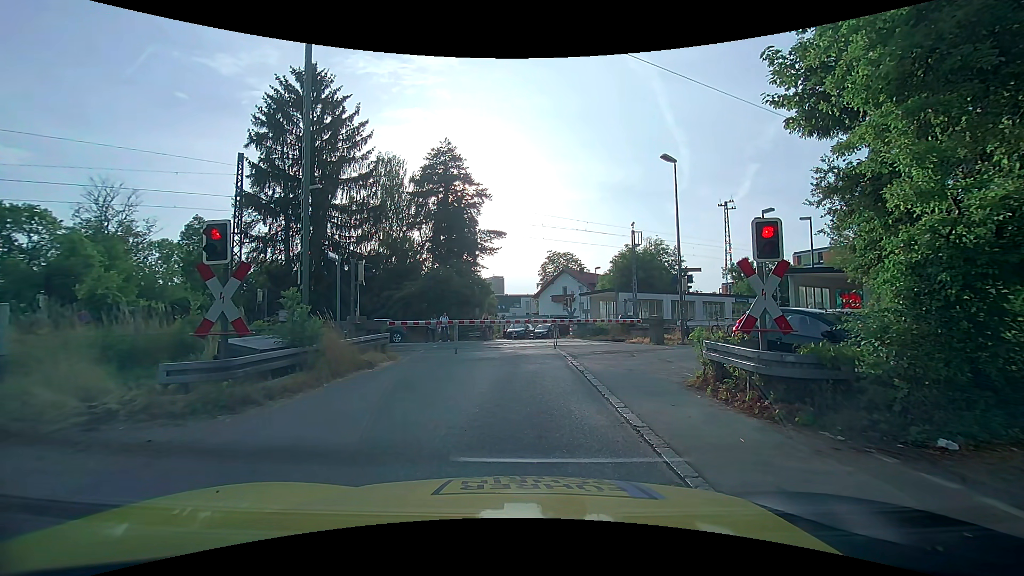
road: unclassified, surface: asphalt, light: Day
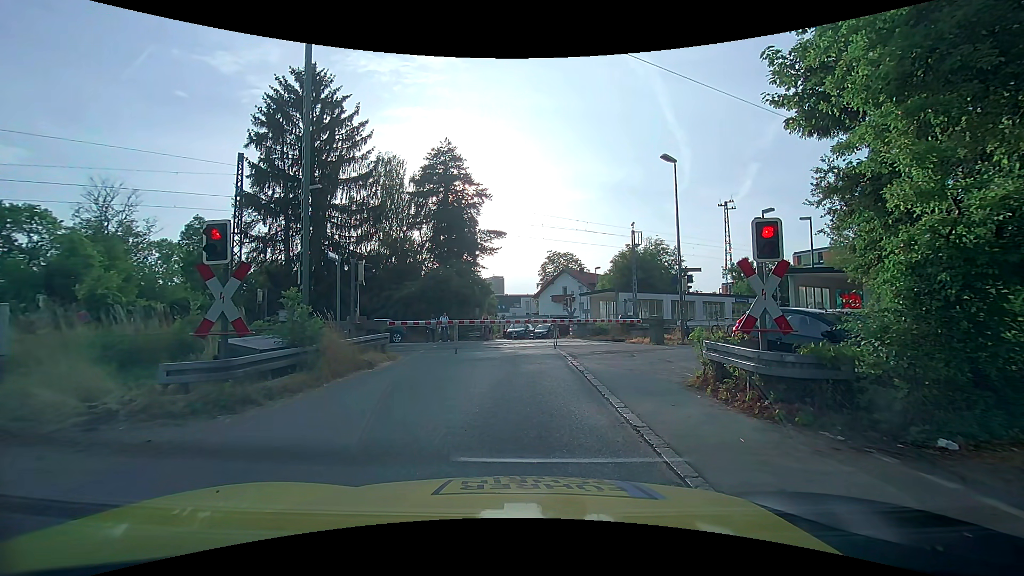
(0.0, 0.0) m; 0°
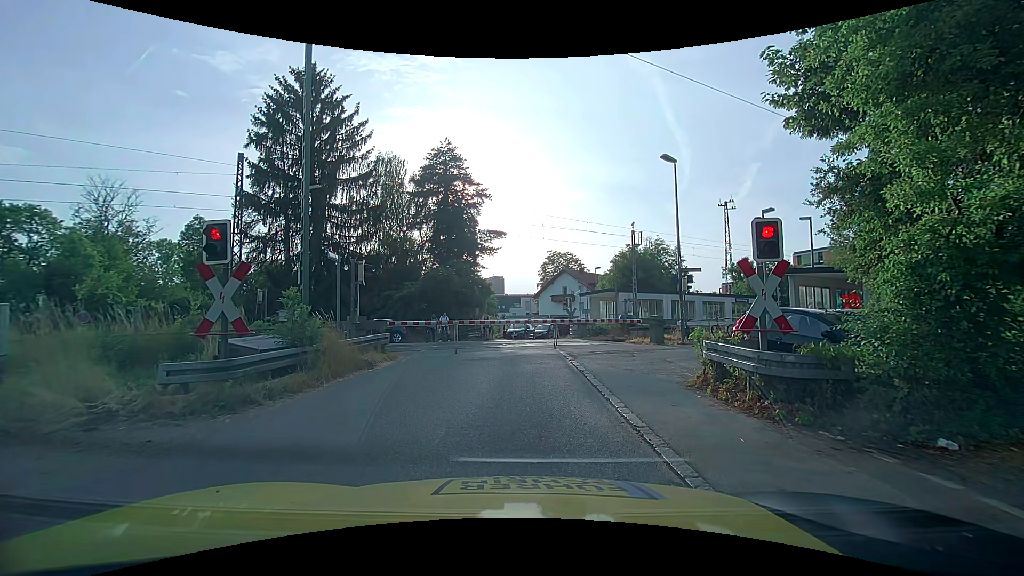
(0.0, 0.0) m; 0°
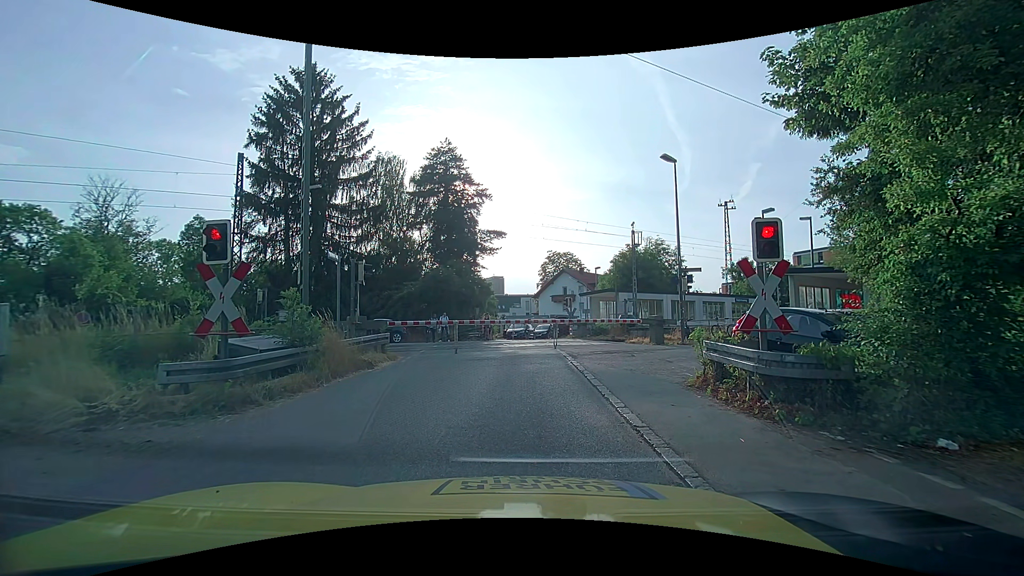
(0.0, 0.0) m; 0°
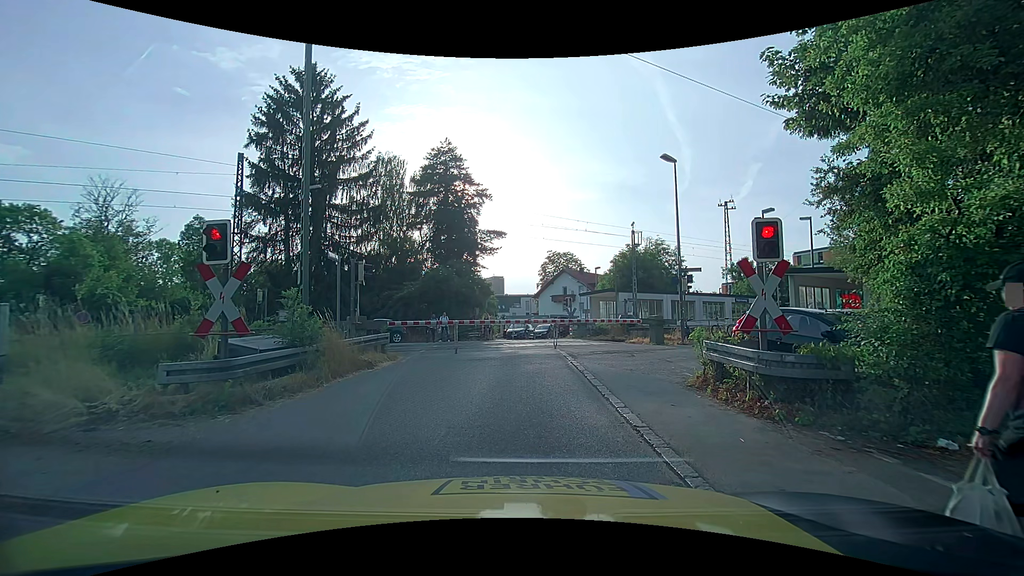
(0.0, 0.0) m; 0°
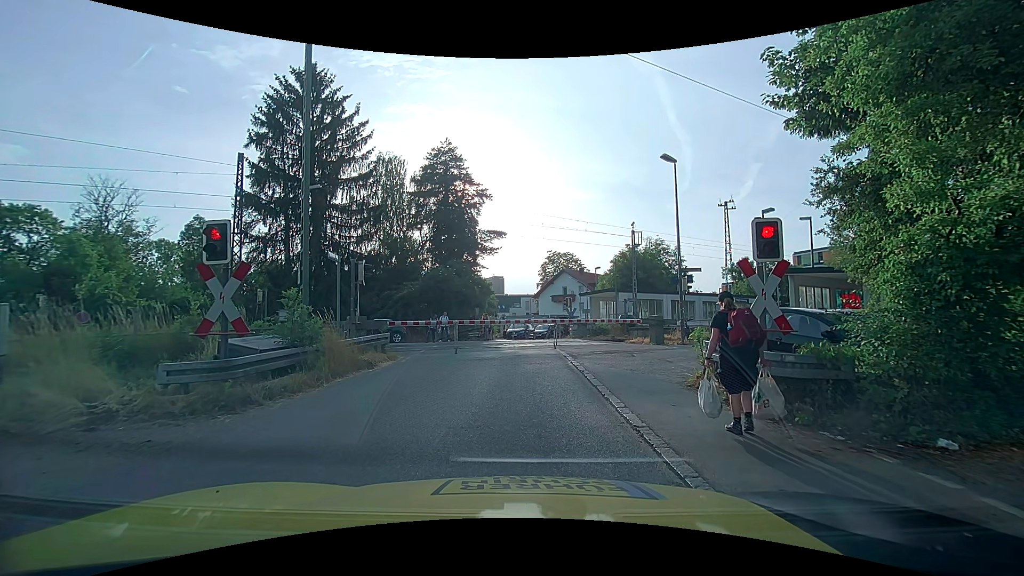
(0.0, 0.0) m; 0°
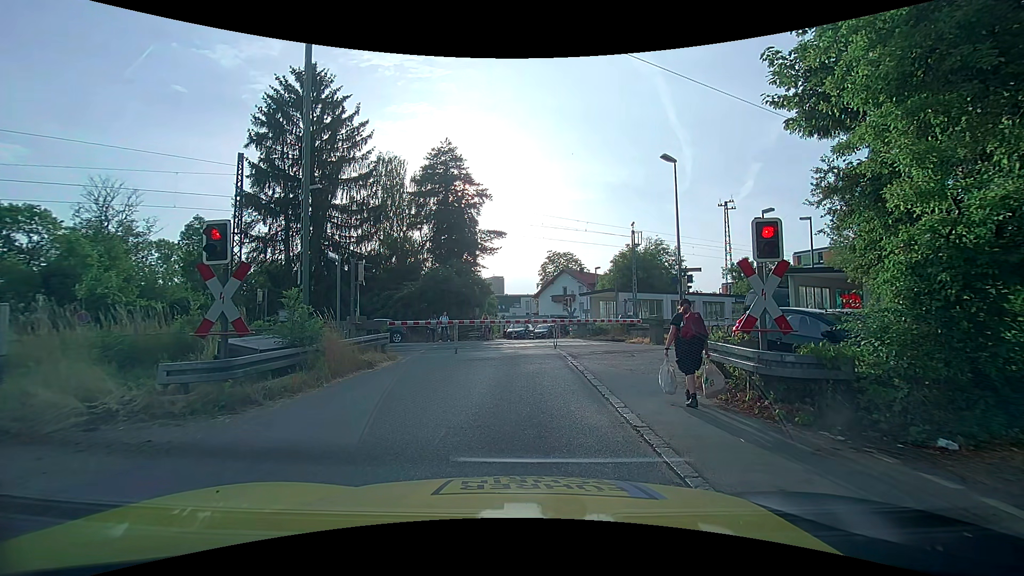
(0.0, 0.0) m; 0°
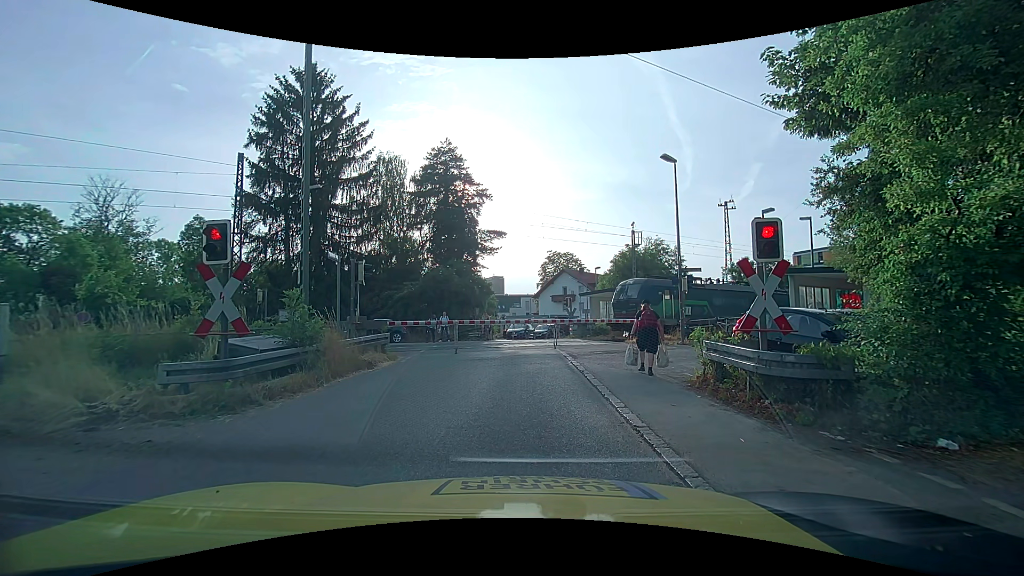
(0.0, 0.0) m; 0°
